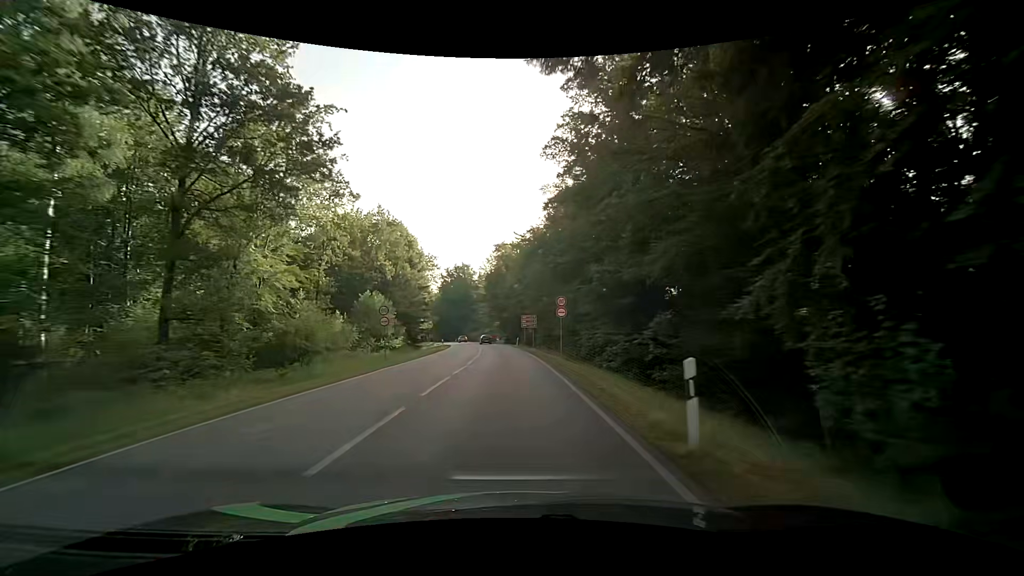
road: secondary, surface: asphalt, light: Day
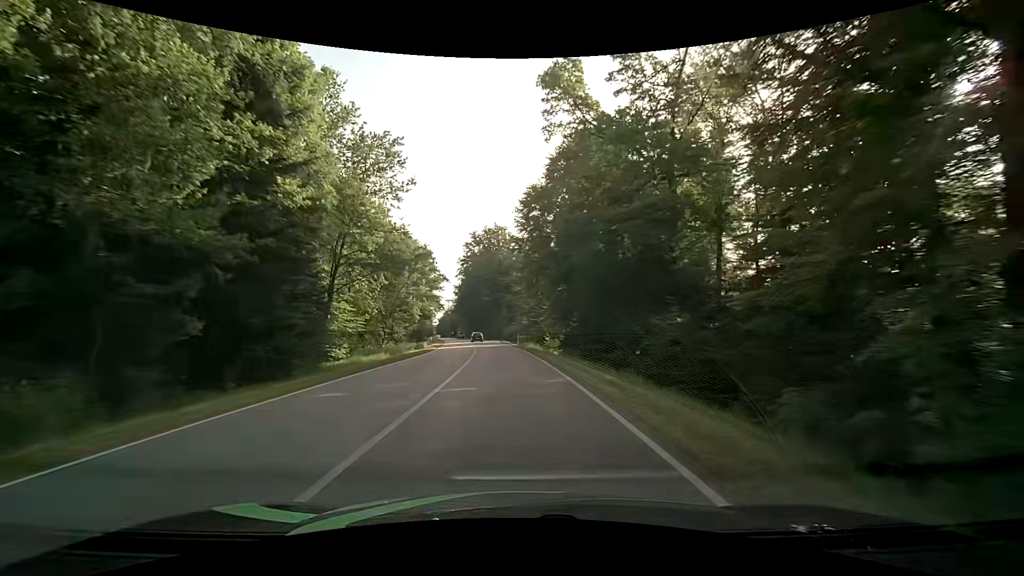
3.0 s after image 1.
(-2.1, +56.6) m; -5°
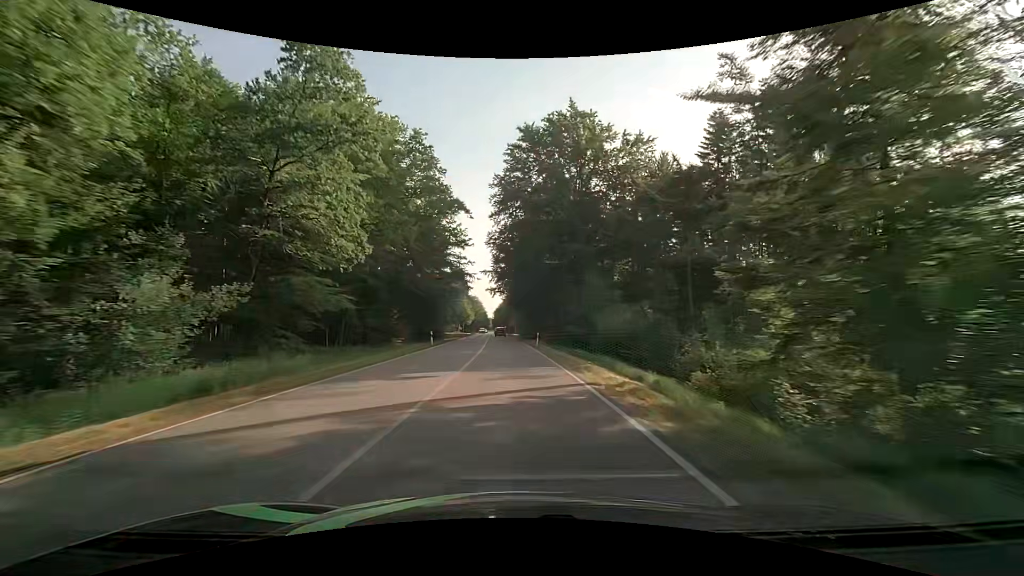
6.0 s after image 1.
(-3.4, +61.3) m; -7°
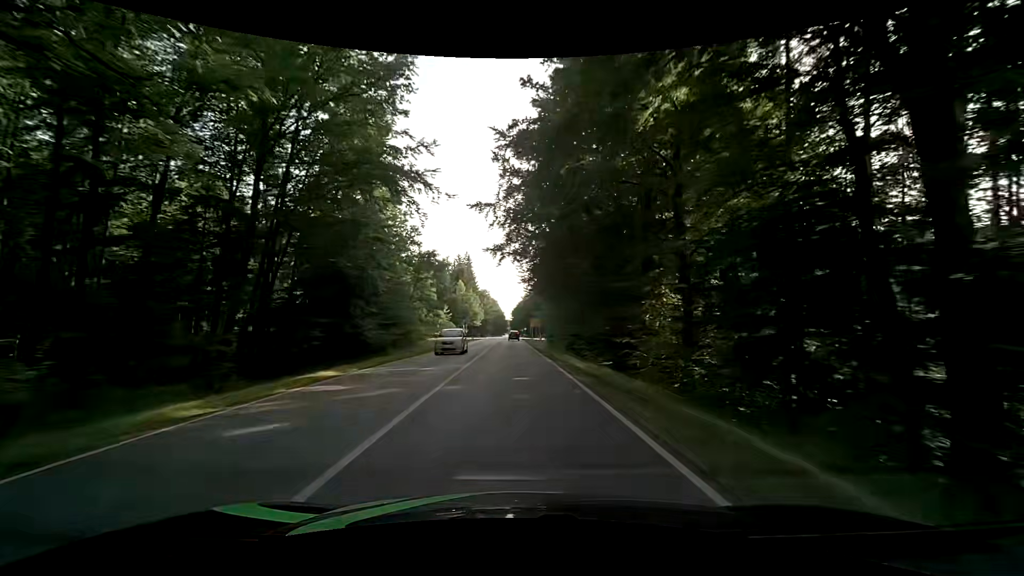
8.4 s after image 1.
(-1.1, +48.2) m; -2°
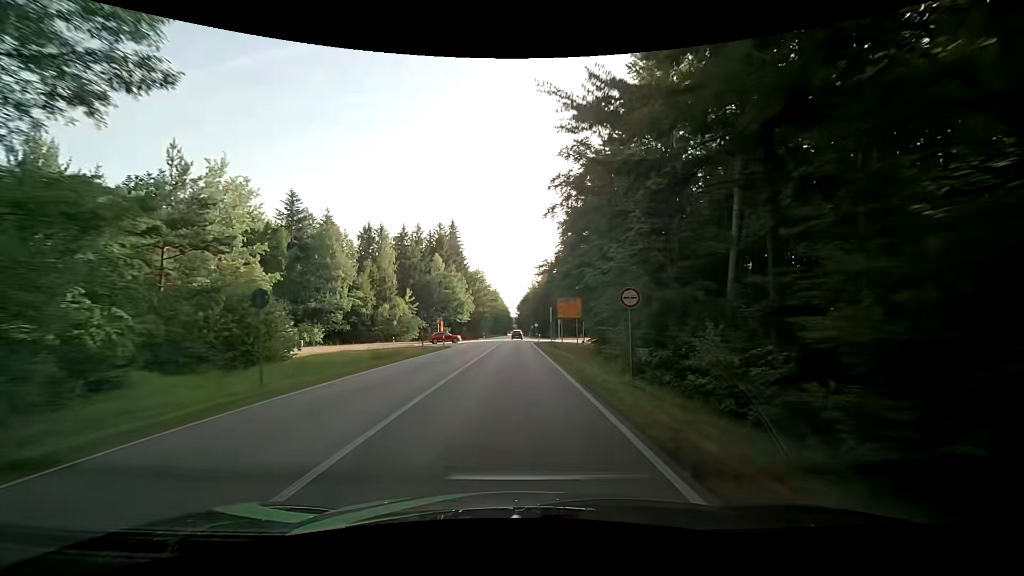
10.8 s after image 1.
(-0.3, +49.5) m; -1°
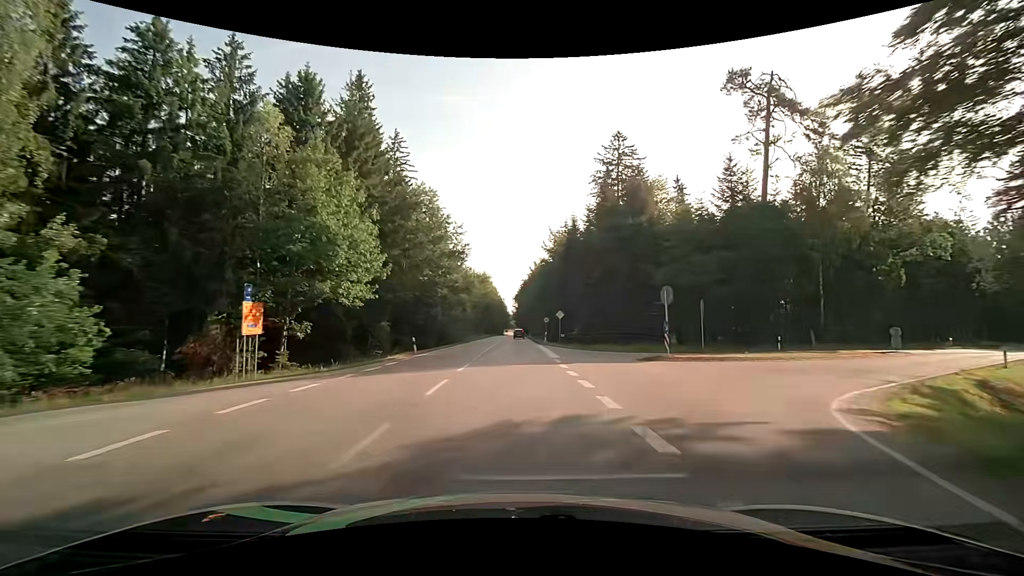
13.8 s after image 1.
(-0.1, +64.3) m; 0°
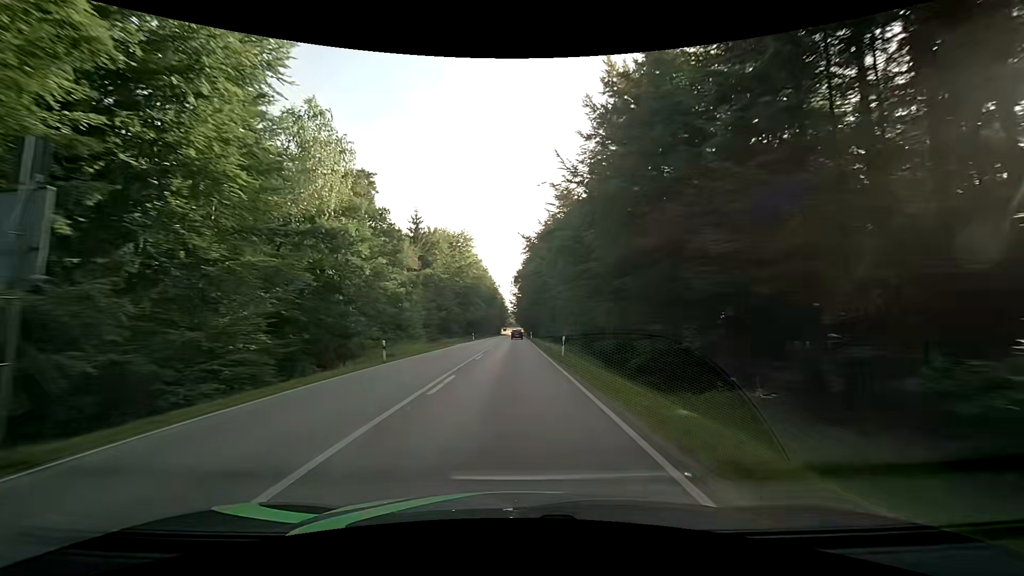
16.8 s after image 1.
(-0.1, +66.9) m; +1°
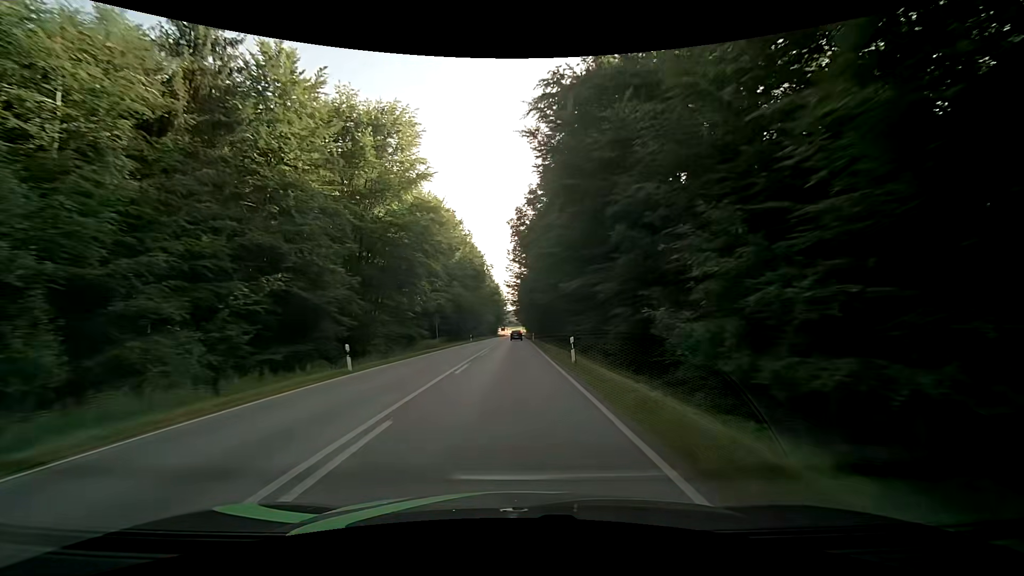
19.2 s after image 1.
(-0.7, +55.0) m; -1°
(0, +10) (0, +20) (0, +30) (0, +40) (0, +50) (0, +60) (0, +70) (0, +80) (0, +90) (0, +100) m
